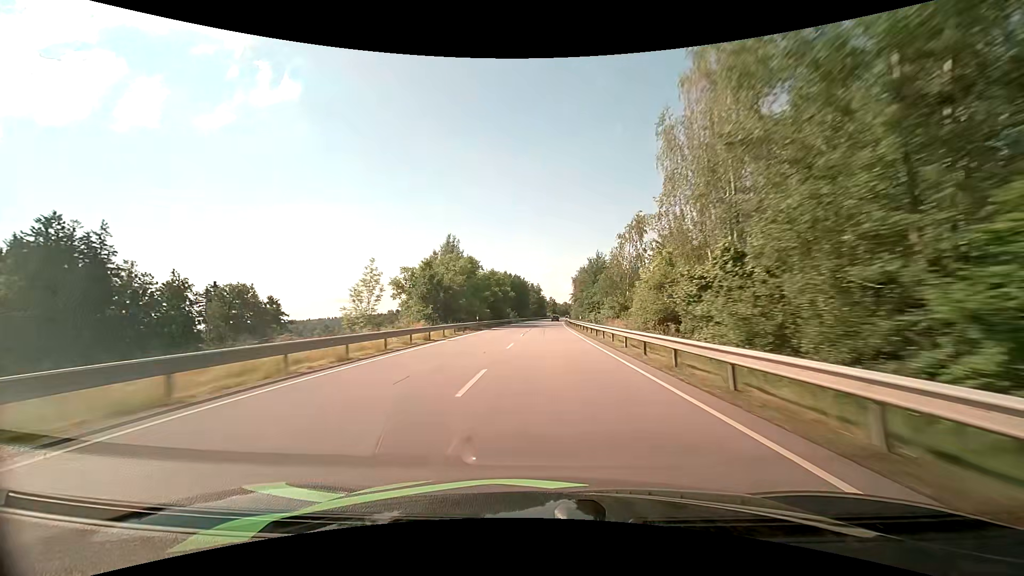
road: primary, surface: asphalt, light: Day
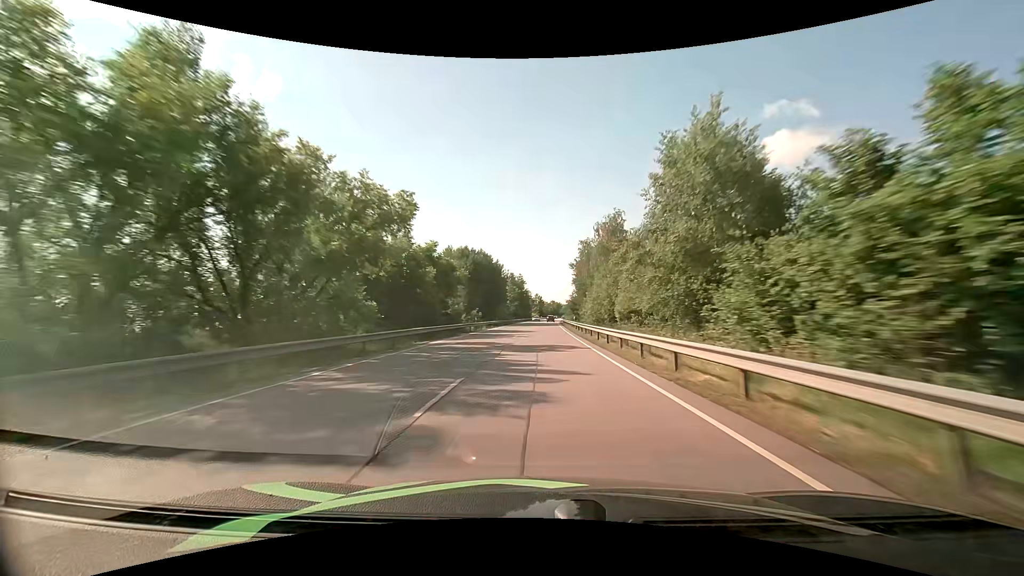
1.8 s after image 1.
(+0.7, +49.4) m; +2°
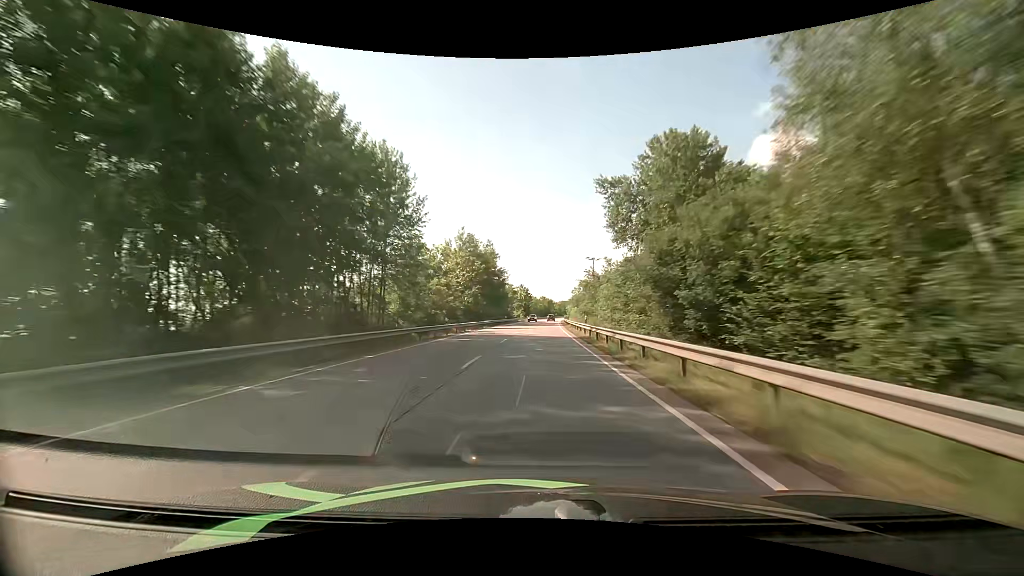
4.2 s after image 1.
(+1.0, +66.1) m; +1°
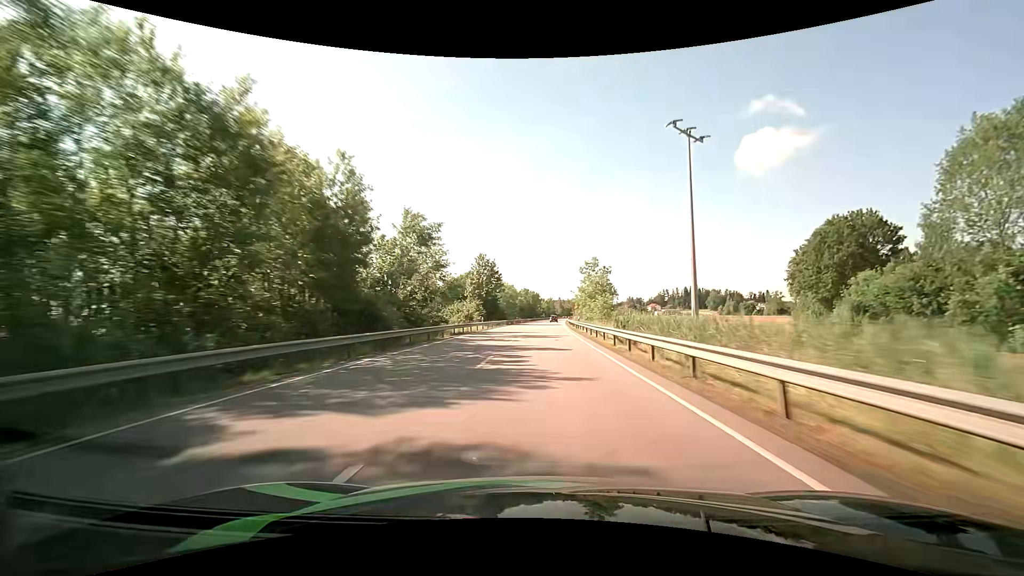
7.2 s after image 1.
(+1.2, +84.0) m; +2°
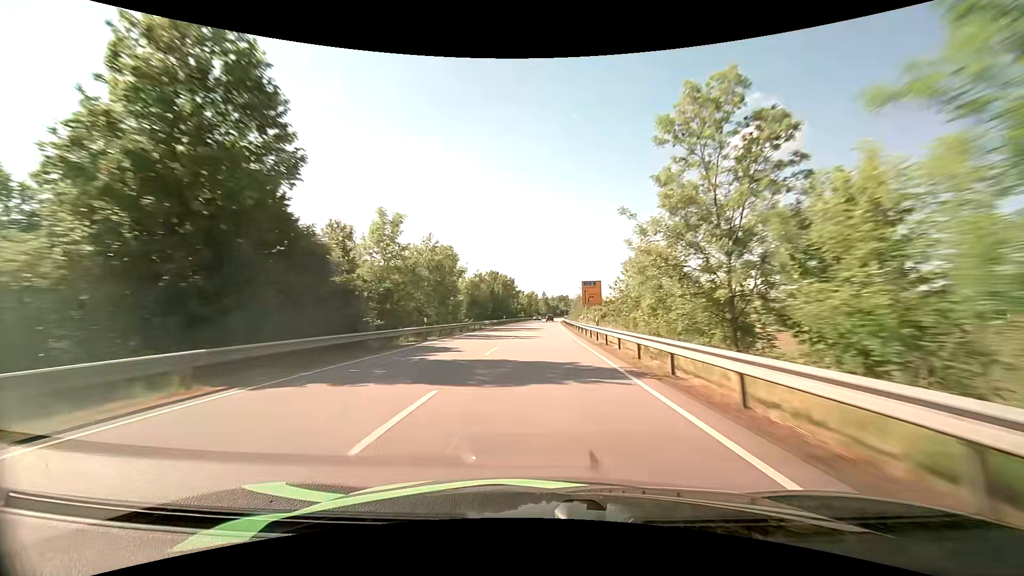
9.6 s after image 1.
(+1.4, +67.3) m; +2°
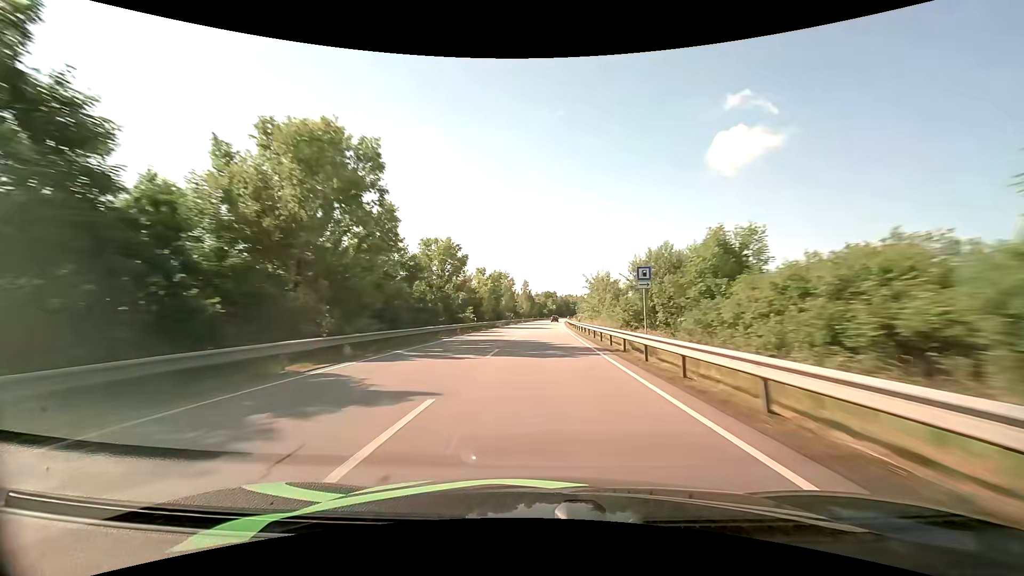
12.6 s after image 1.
(+1.3, +85.0) m; +2°
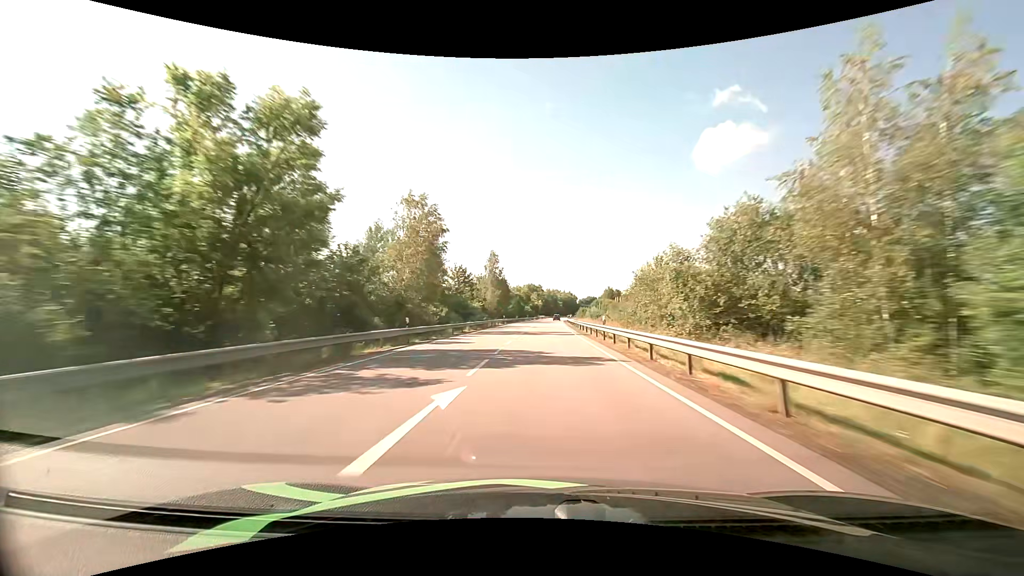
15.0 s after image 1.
(+1.1, +68.1) m; +2°
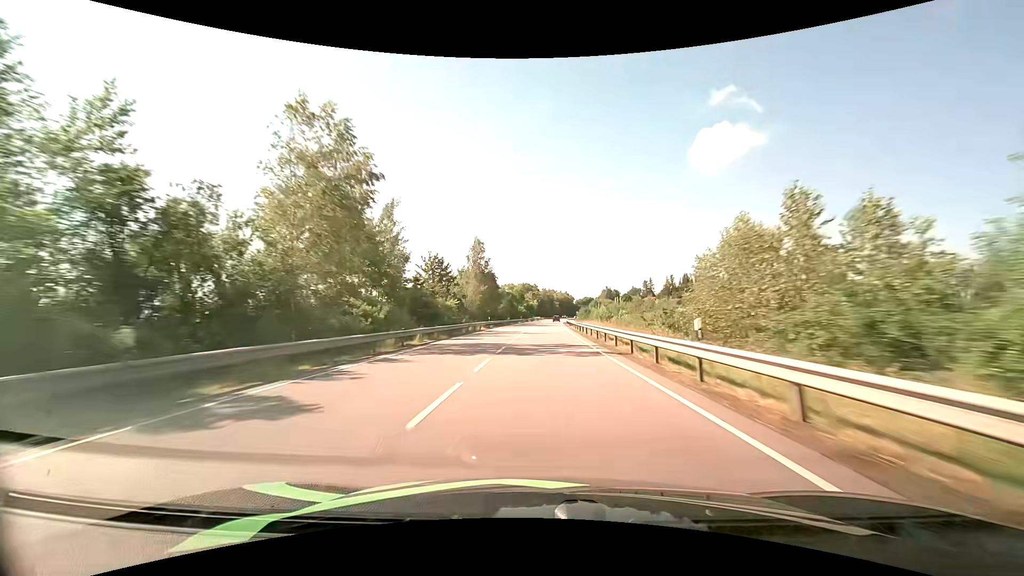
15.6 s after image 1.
(+0.1, +16.8) m; 0°
(0, +10) (0, +20) (0, +30) (0, +40) (+1, +50) (+1, +60) (+1, +70) (+2, +80) (+2, +90) (+3, +100) m
